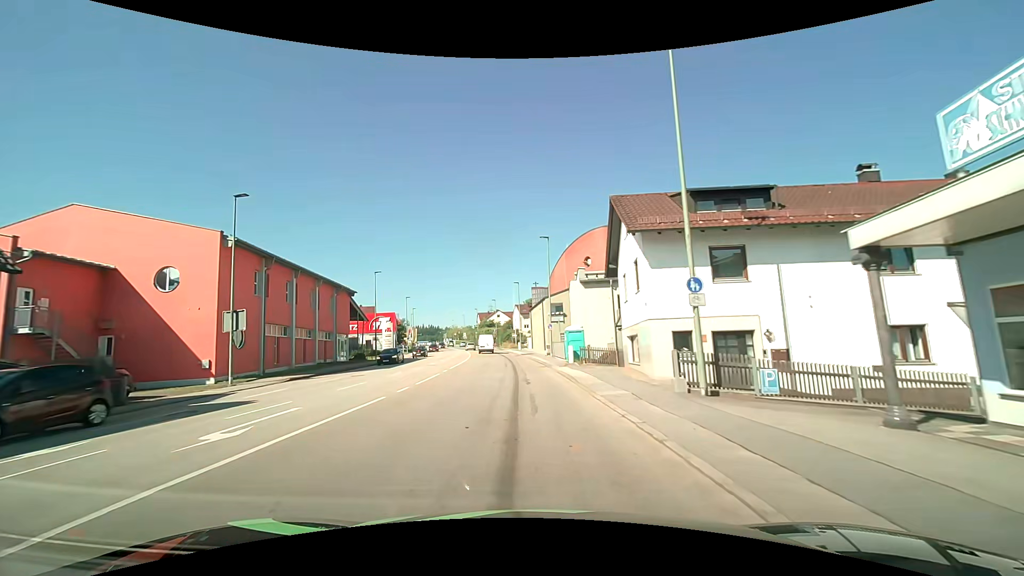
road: tertiary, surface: asphalt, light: Day
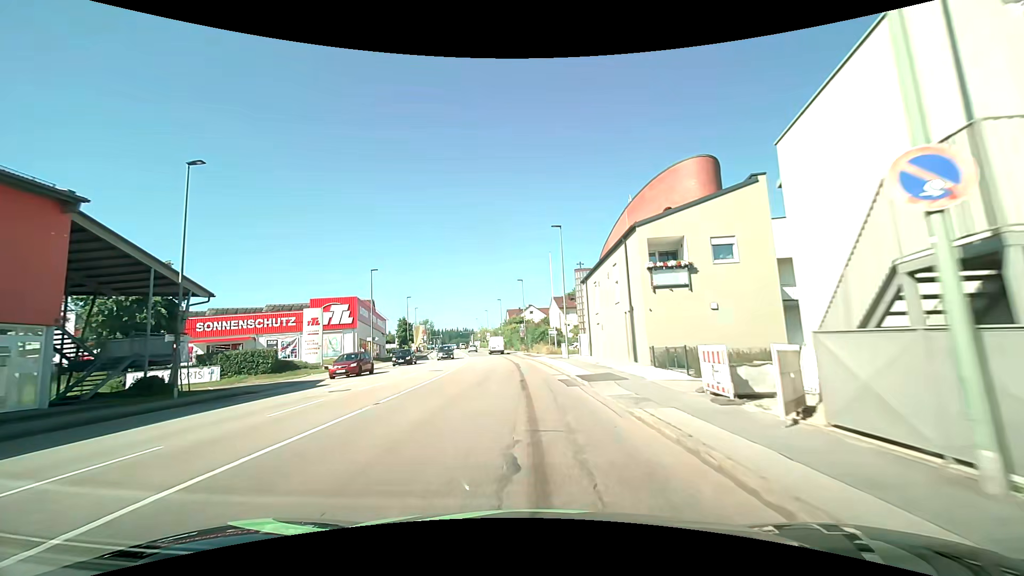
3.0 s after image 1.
(-1.5, +37.5) m; -4°
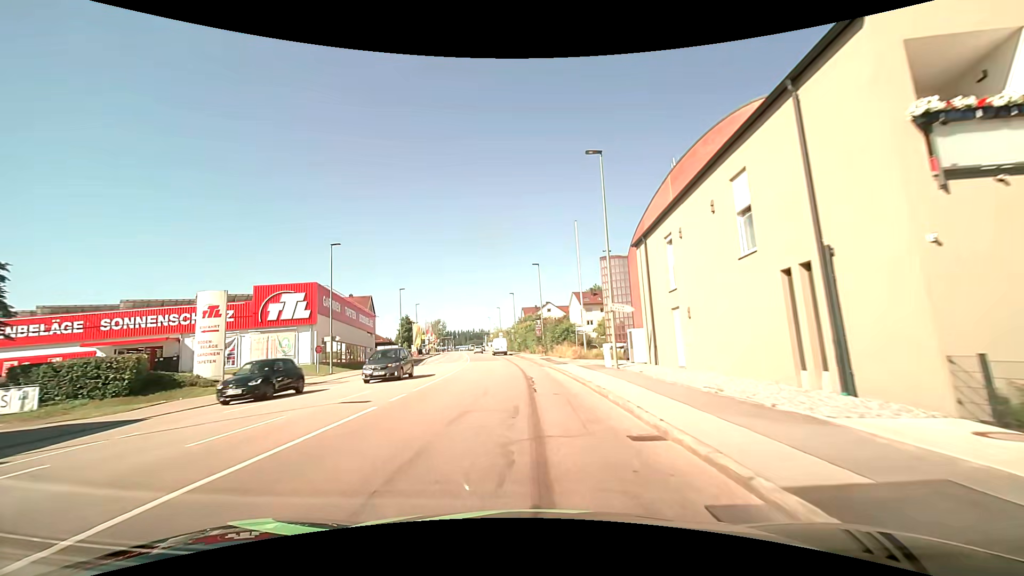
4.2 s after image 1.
(-0.3, +15.2) m; -2°
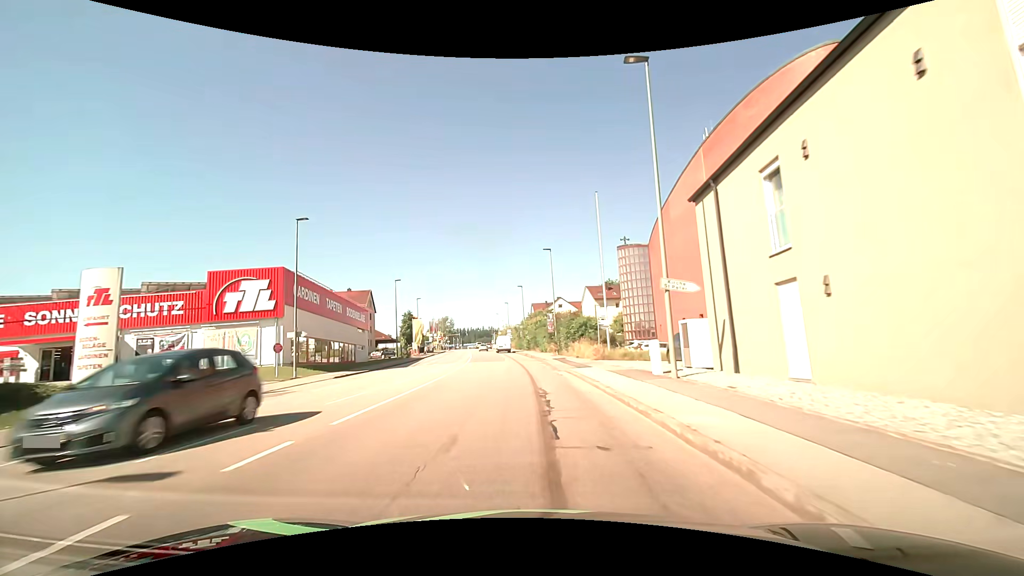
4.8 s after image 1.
(-0.1, +7.6) m; -1°
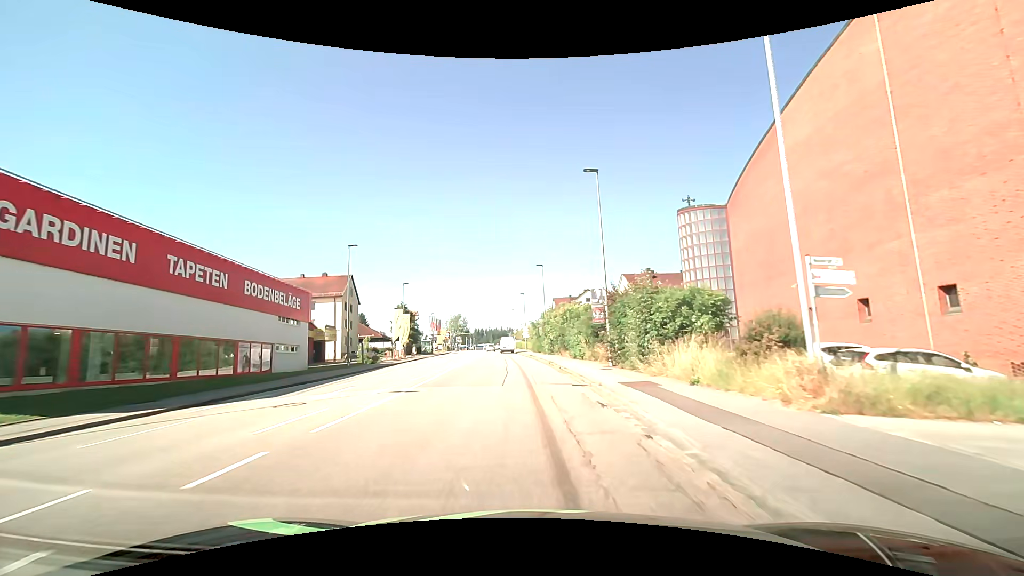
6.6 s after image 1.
(-0.5, +22.8) m; -2°
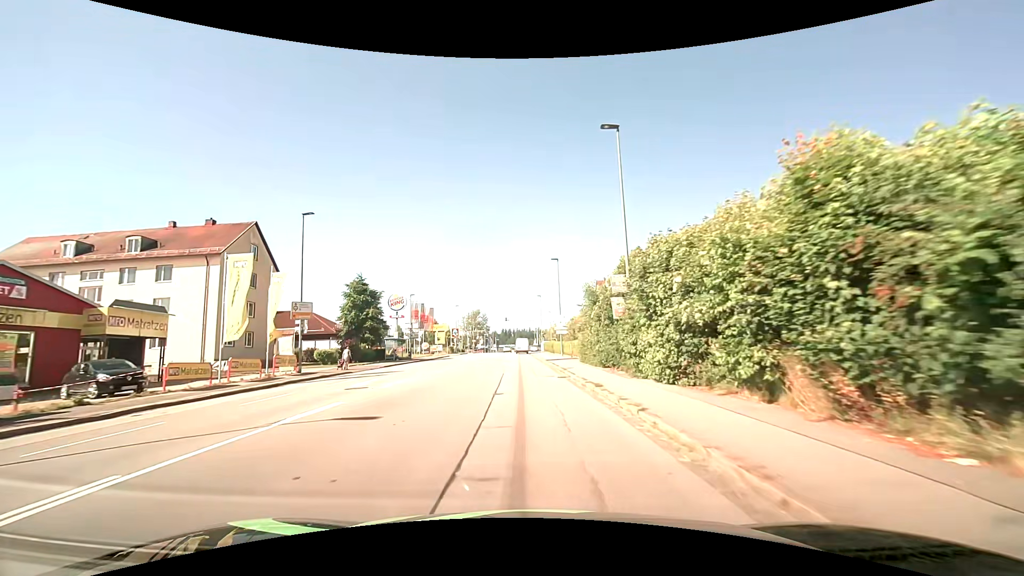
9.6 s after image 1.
(-1.1, +37.8) m; -3°
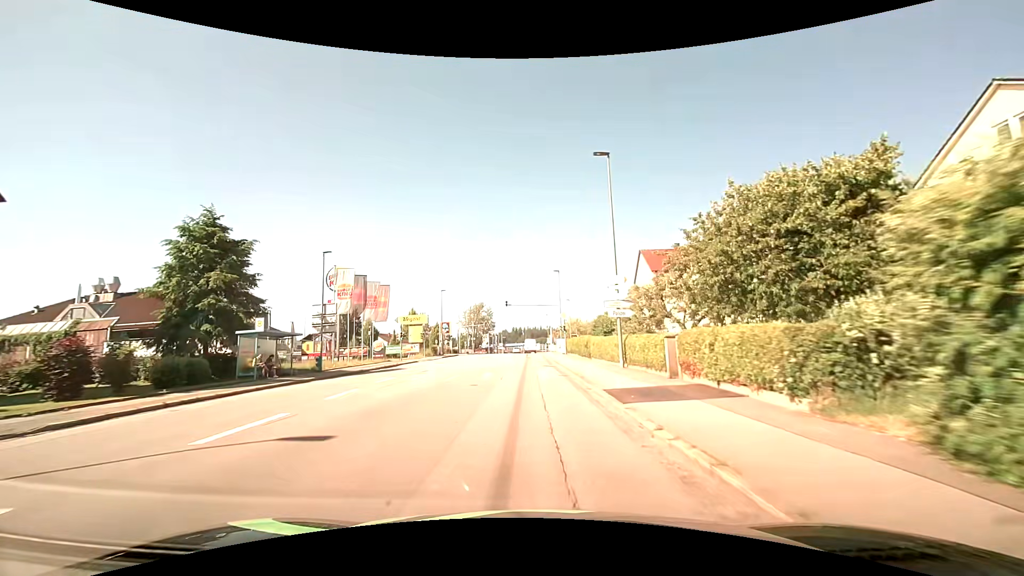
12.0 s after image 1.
(-0.5, +29.5) m; -1°
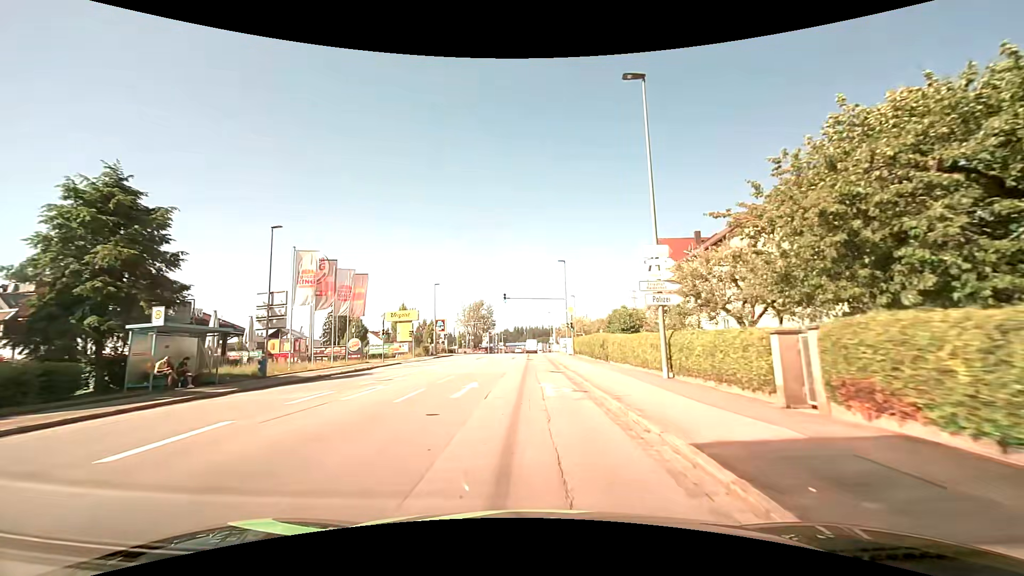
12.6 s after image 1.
(0.0, +7.1) m; 0°
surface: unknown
(0, +10) (0, +20) (0, +30) (0, +40) (0, +50) (0, +60) (0, +70) (0, +80) (0, +90) (0, +100) m
